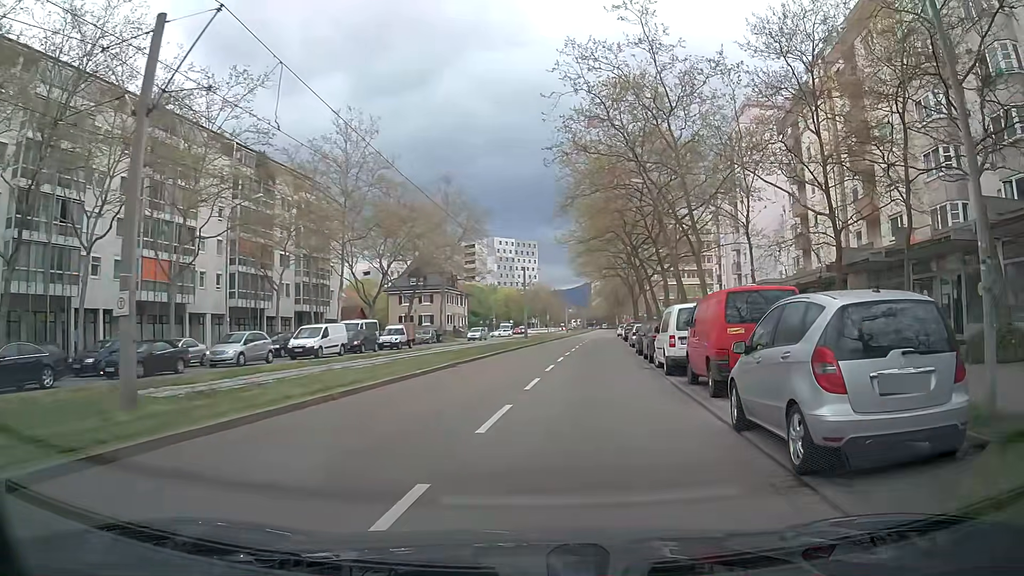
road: tertiary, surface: asphalt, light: Day
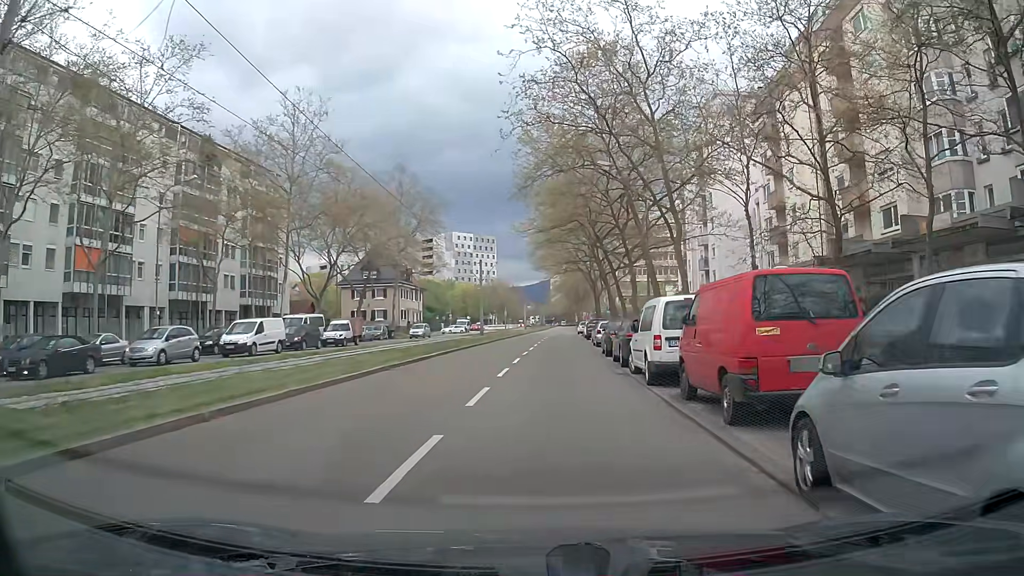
(+0.2, +3.7) m; +5°
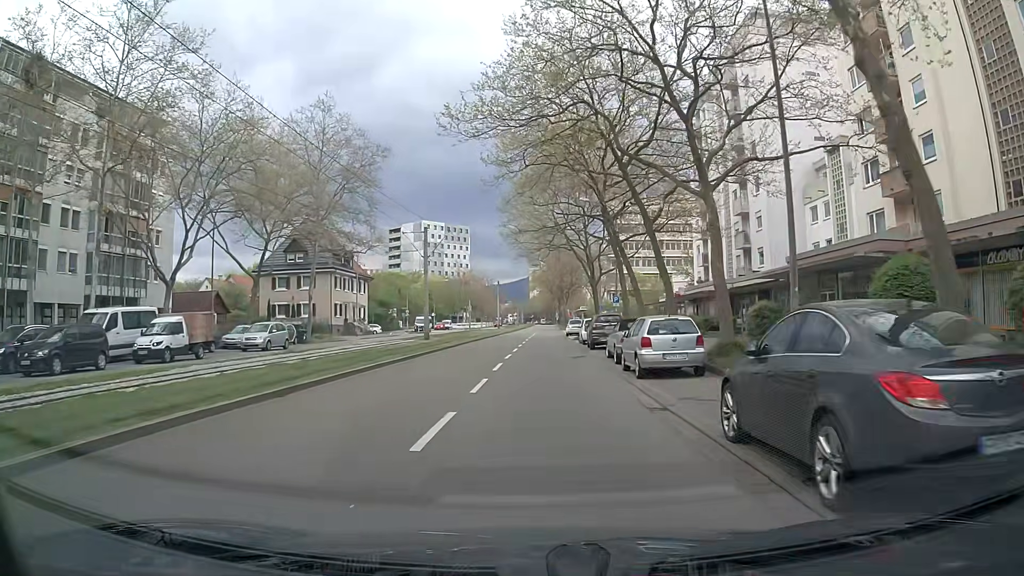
(+0.5, +22.0) m; +2°
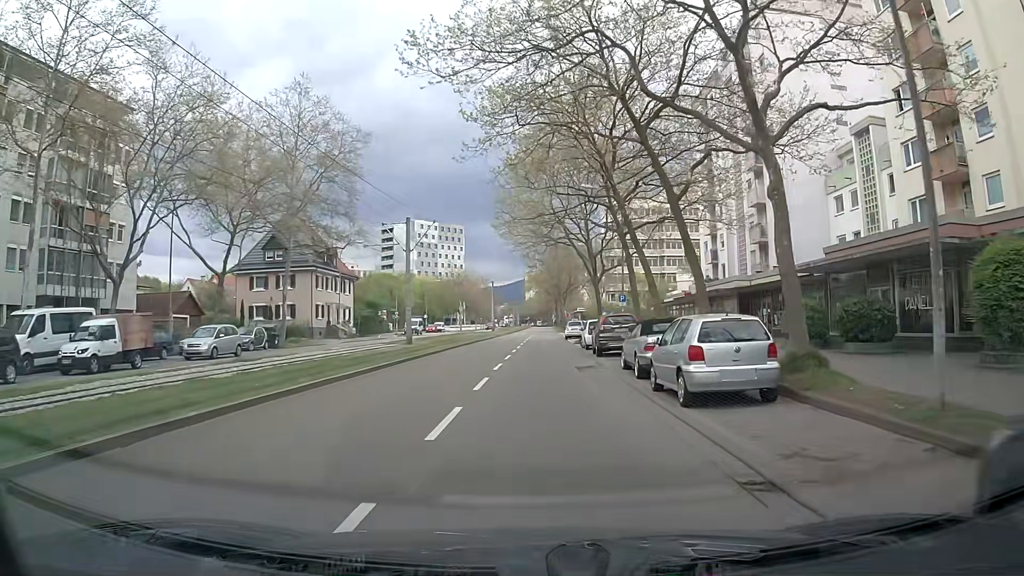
(0.0, +5.1) m; +1°
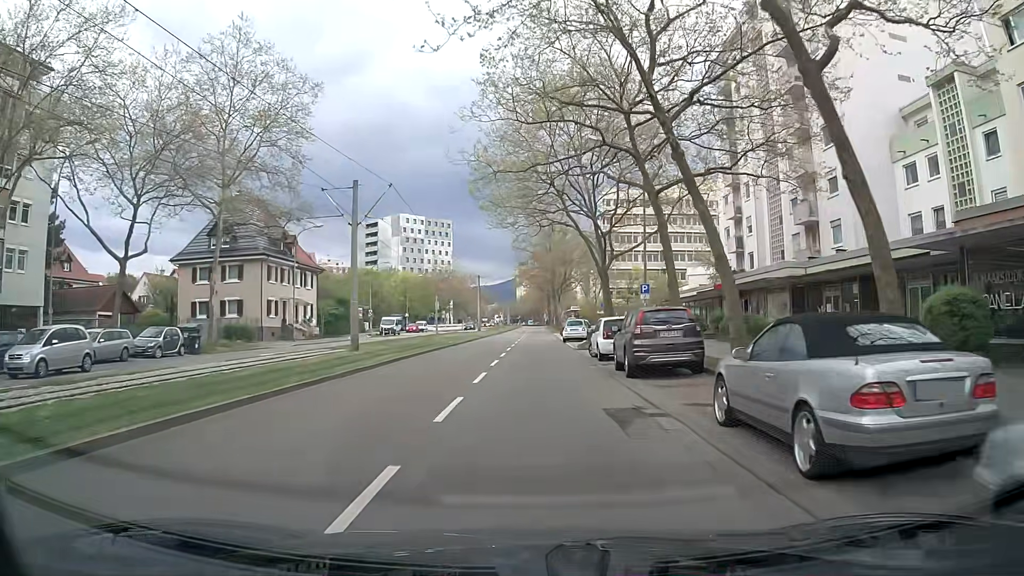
(0.0, +10.6) m; 0°
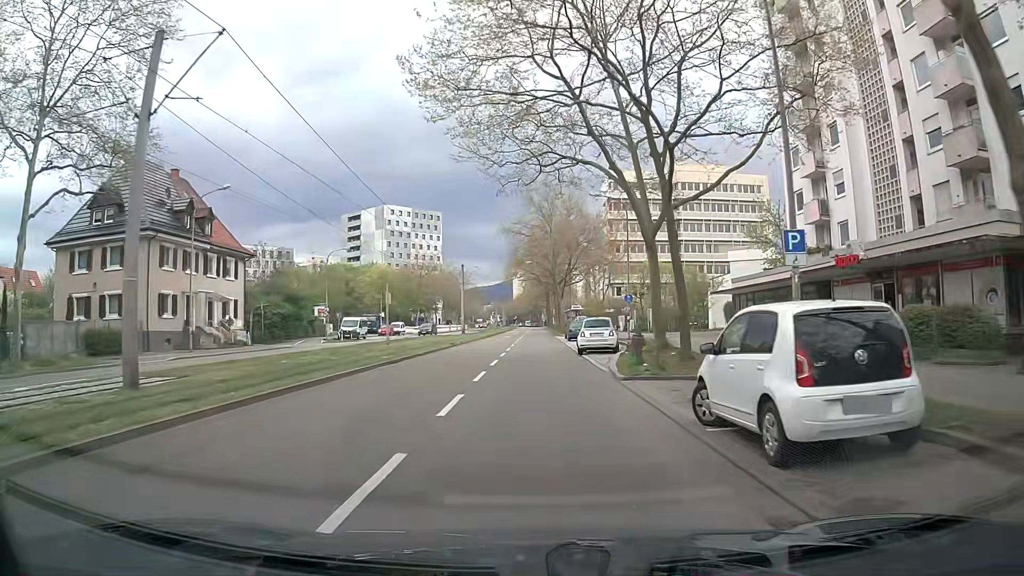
(0.0, +17.3) m; 0°
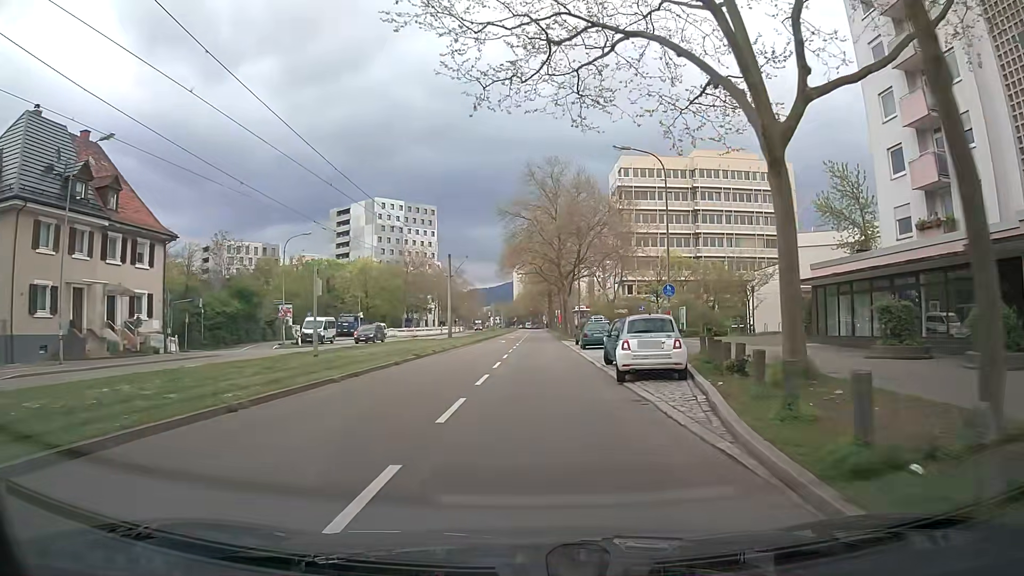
(-0.1, +12.5) m; -1°
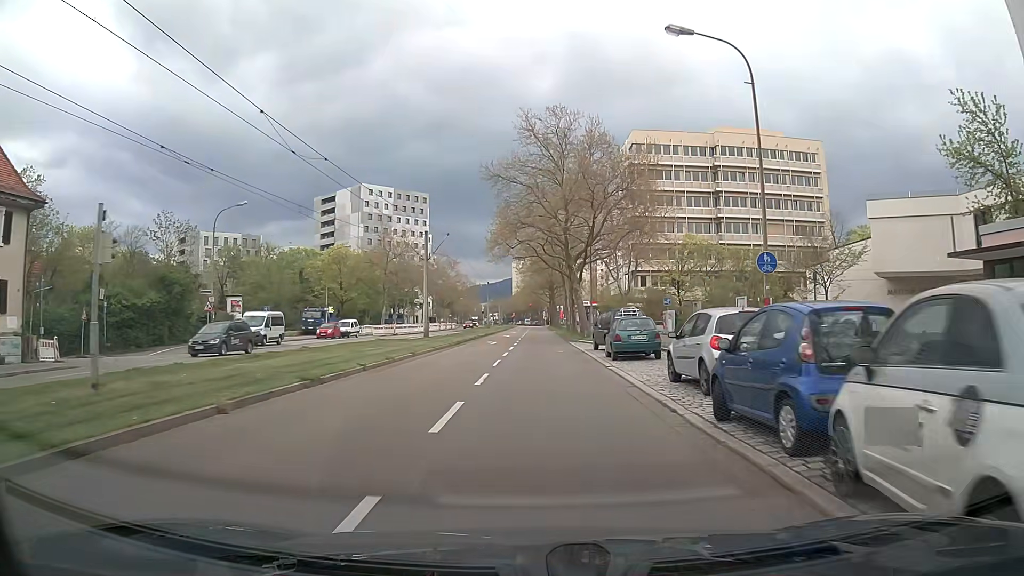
(+0.2, +13.2) m; +2°
(0, +10) (0, +20) (0, +30) (0, +40) (0, +50) (0, +60) (0, +70) (0, +80) (-1, +90) (-1, +100) m
